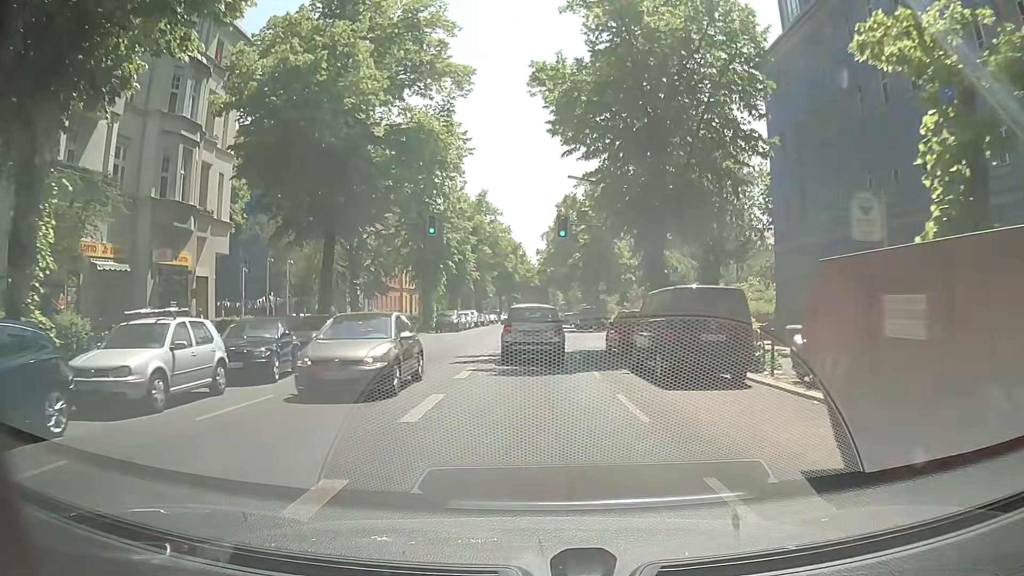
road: secondary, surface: asphalt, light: Day
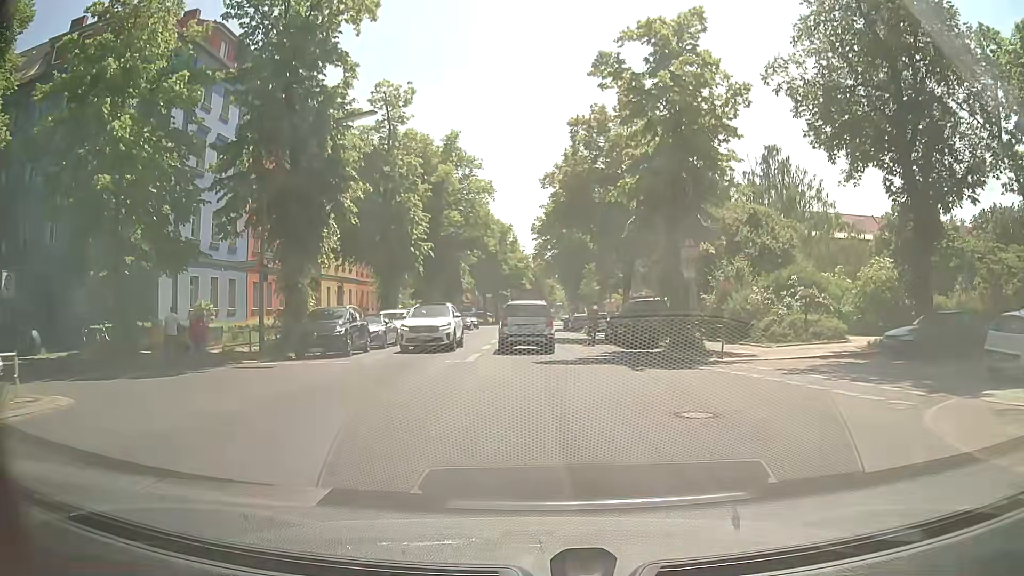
(+0.2, +30.0) m; +1°
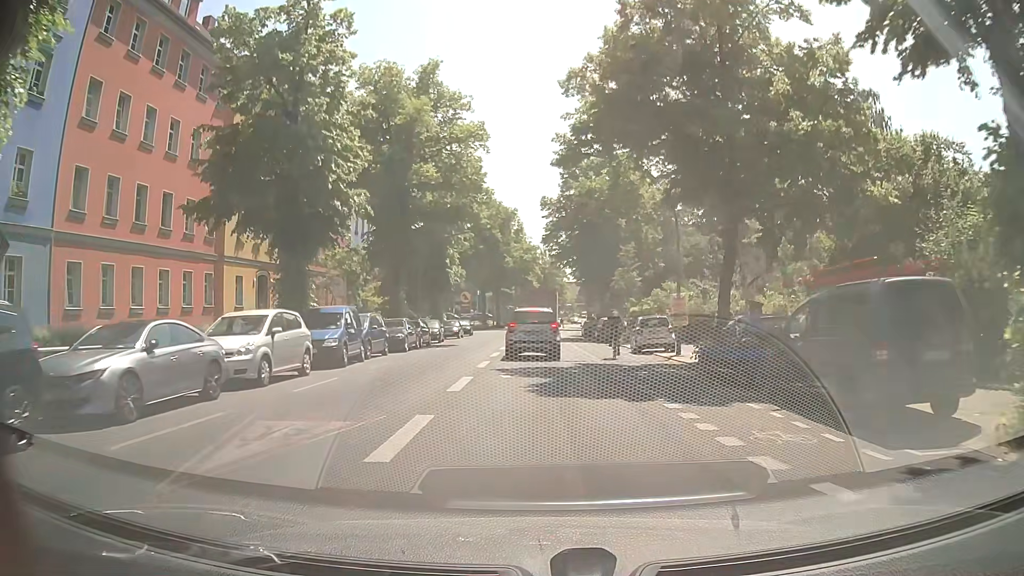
(-0.3, +18.2) m; -1°
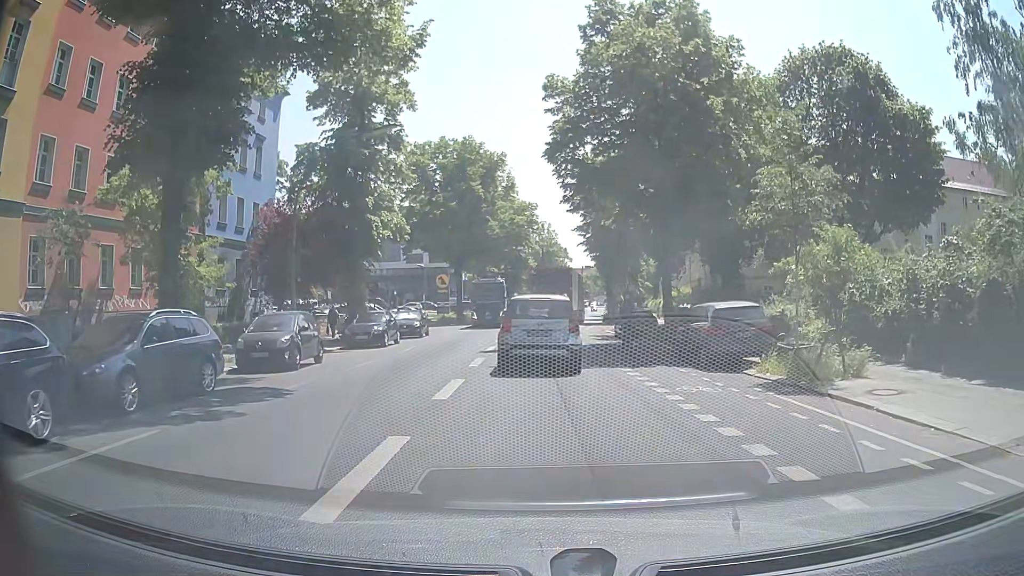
(+0.2, +25.4) m; 0°
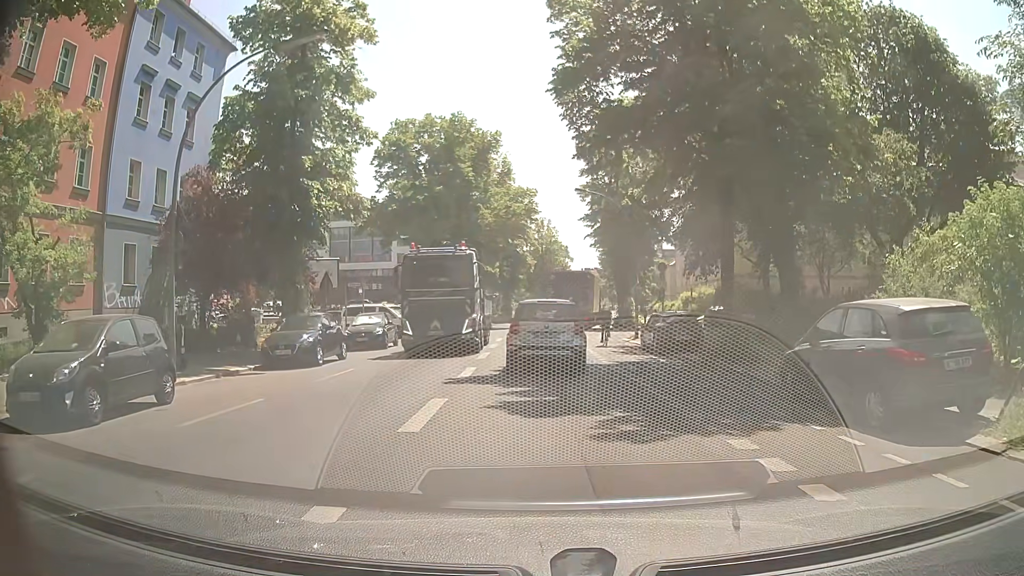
(+0.1, +8.3) m; 0°
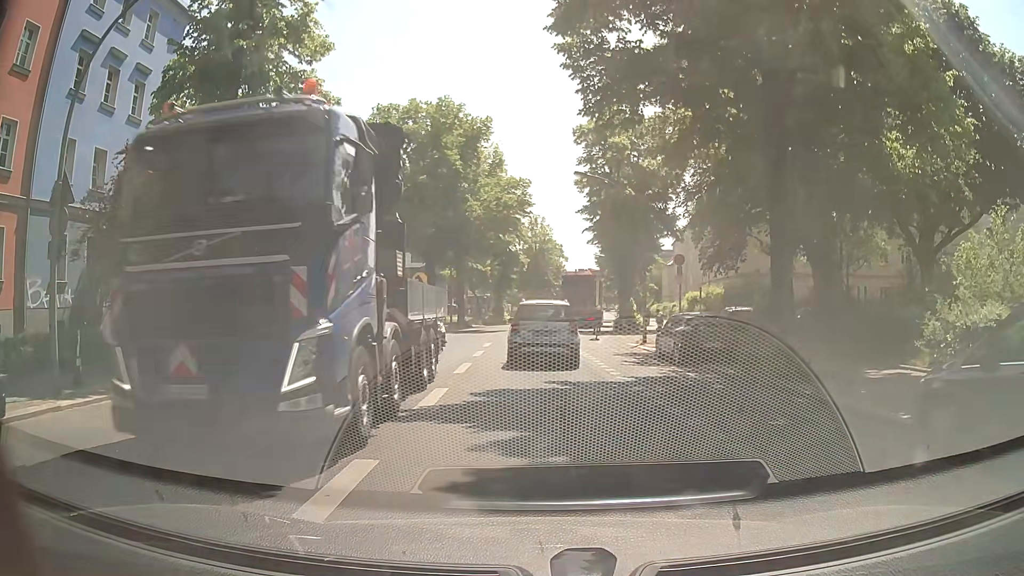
(+0.1, +4.4) m; +2°
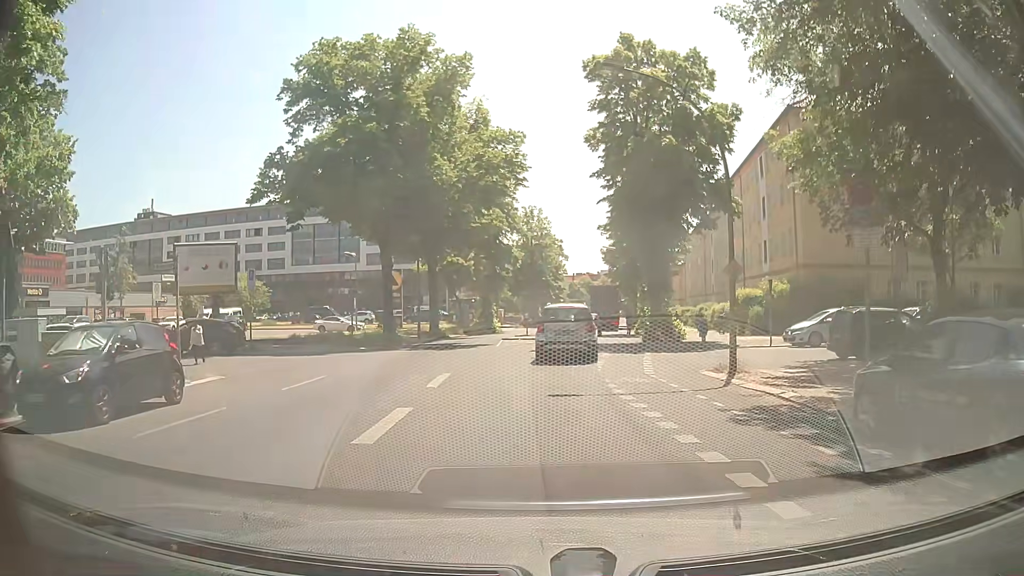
(-0.1, +14.2) m; 0°
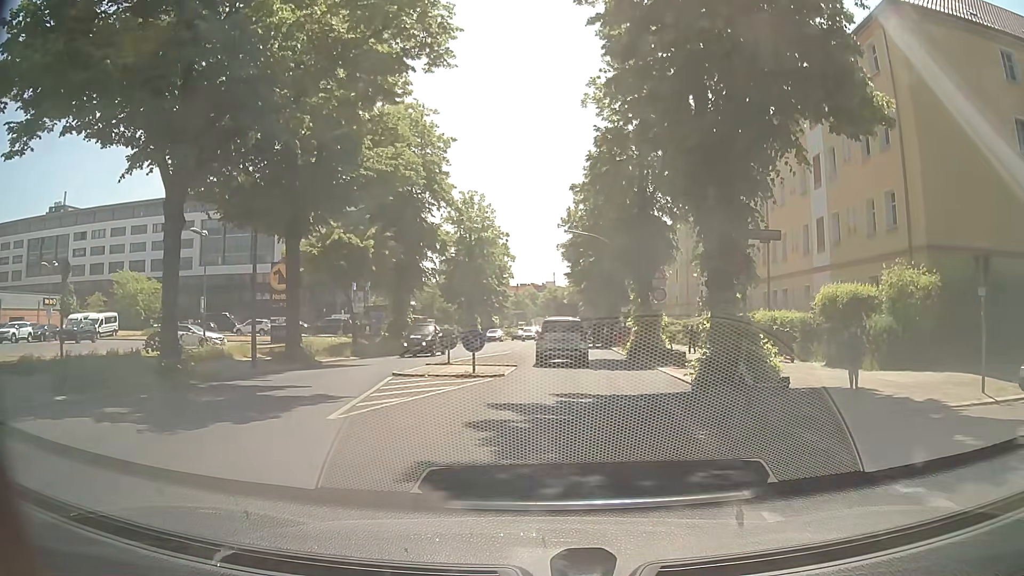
(+0.3, +18.7) m; +4°
(0, +10) (+1, +20) (+2, +30) (+2, +40) (+3, +50) (+3, +60) (+4, +70) (+4, +80) (+5, +90) (+6, +100) m
